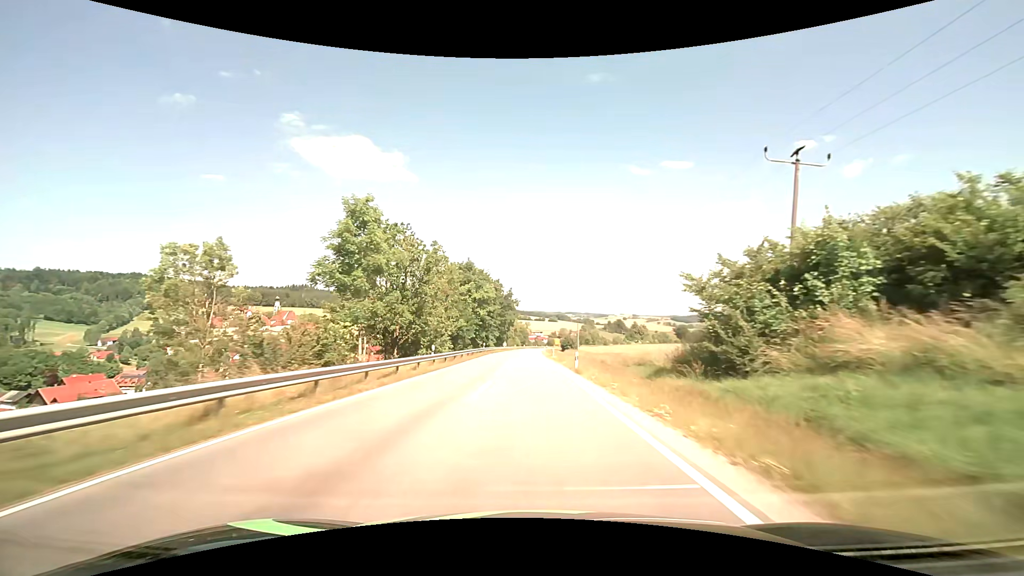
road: secondary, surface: asphalt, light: Day
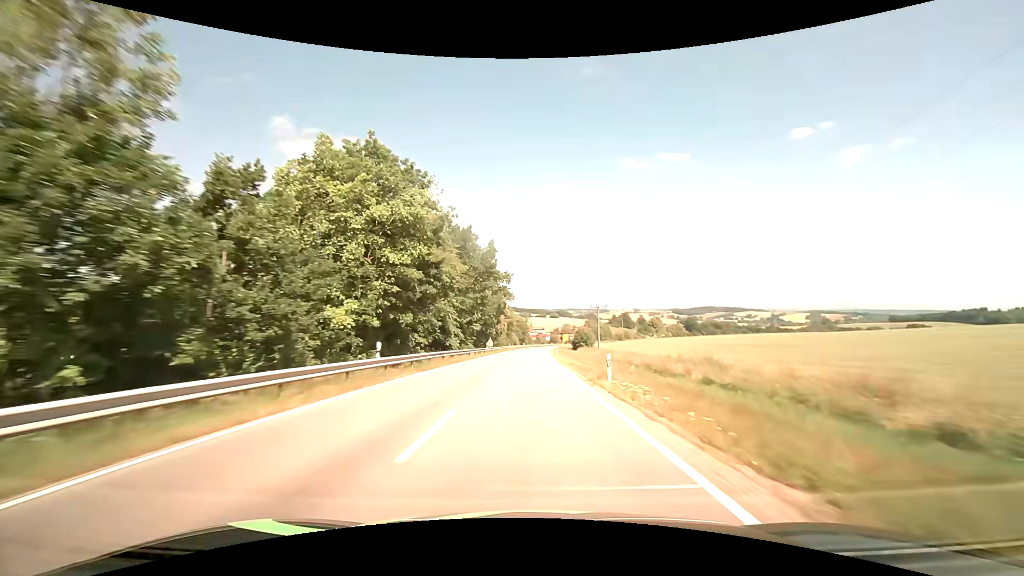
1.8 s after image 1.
(-0.1, +42.0) m; 0°
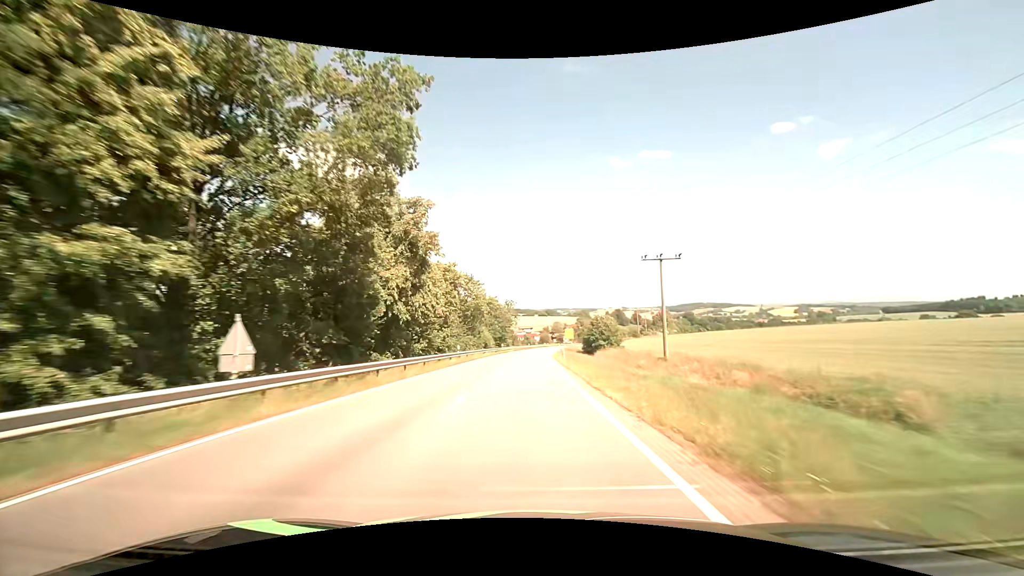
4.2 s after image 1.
(+0.5, +56.4) m; +1°
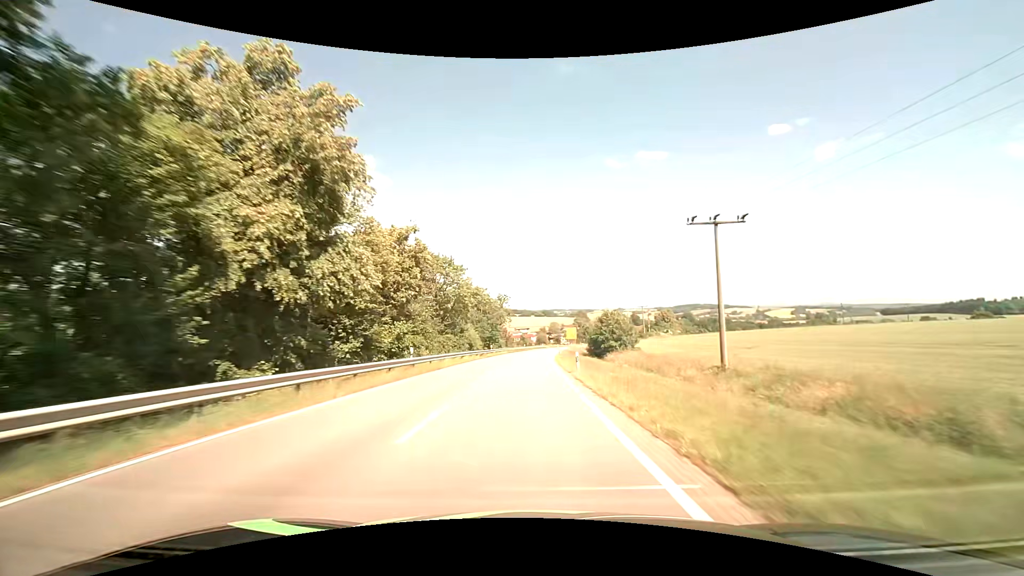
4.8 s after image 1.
(0.0, +14.2) m; +1°
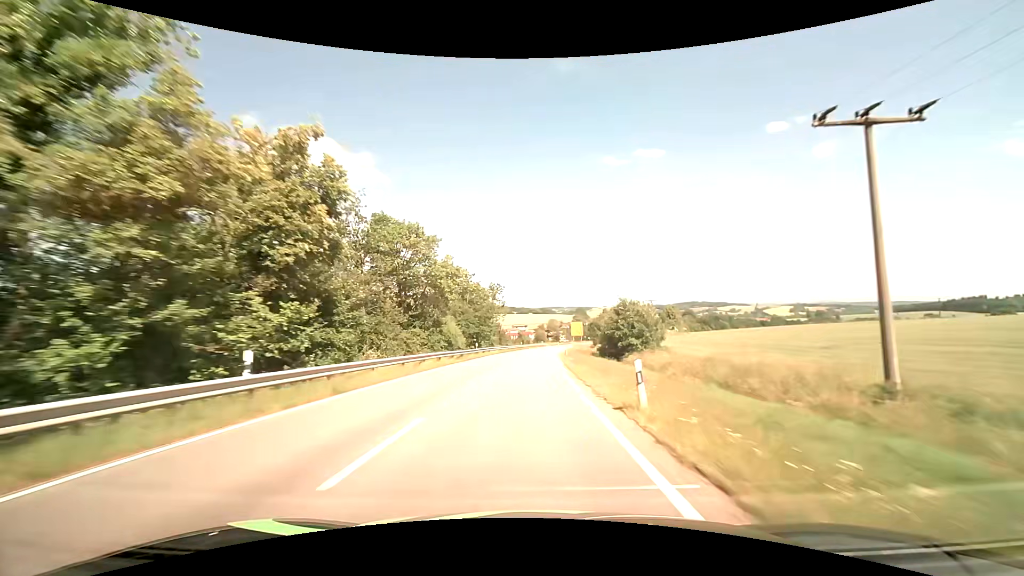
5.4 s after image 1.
(0.0, +14.2) m; 0°
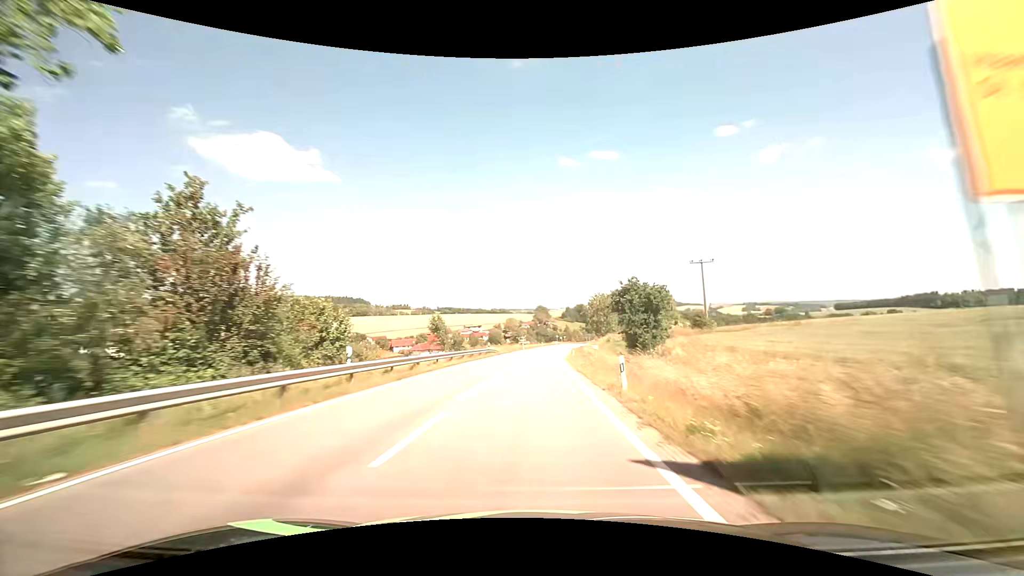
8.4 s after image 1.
(+2.3, +70.9) m; +5°
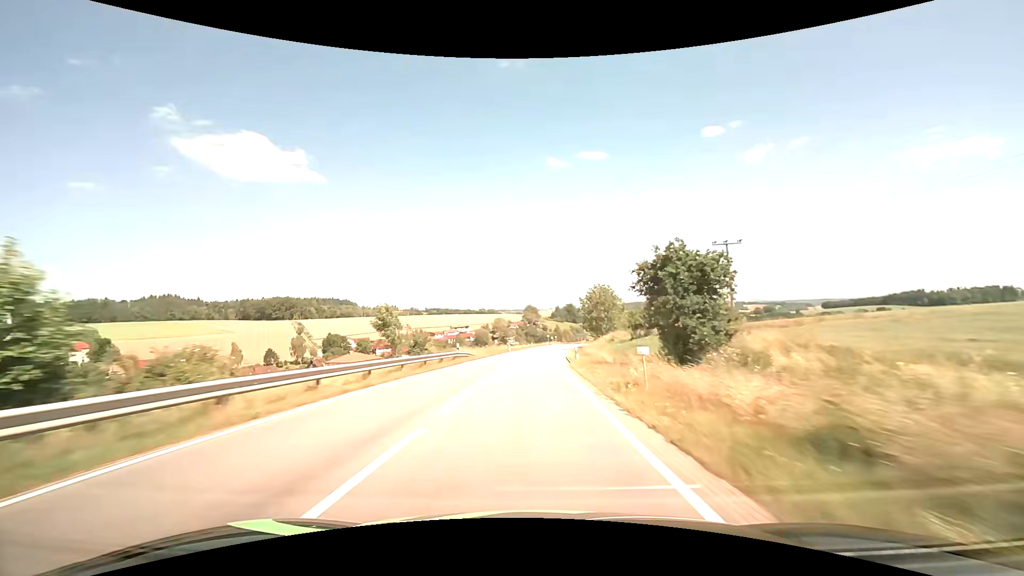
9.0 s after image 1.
(+0.1, +14.1) m; +1°
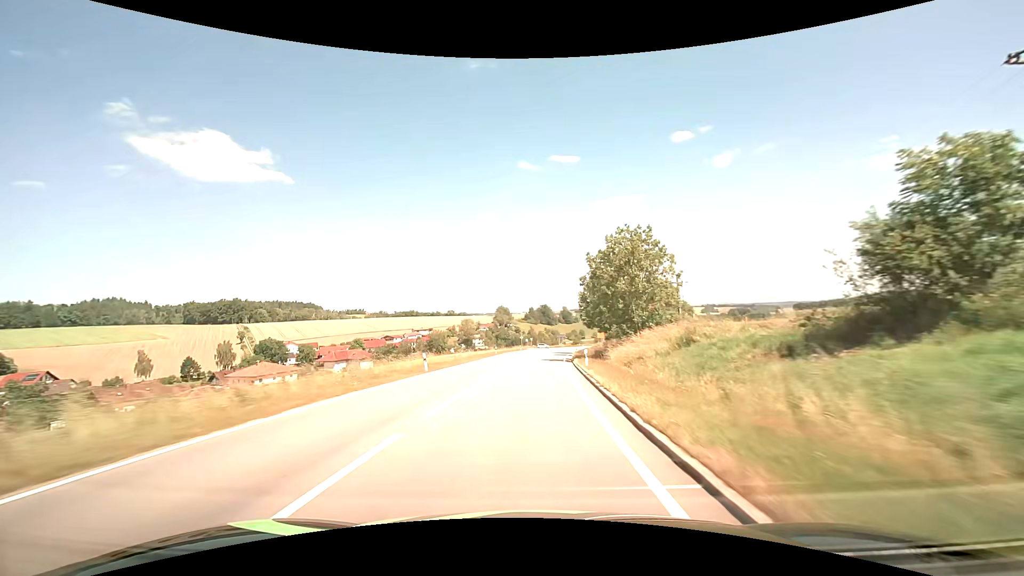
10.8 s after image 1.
(+1.2, +42.0) m; +3°
(0, +10) (0, +20) (+1, +30) (+1, +40) (+2, +50) (+3, +60) (+3, +70) (+4, +80) (+6, +90) (+7, +100) m
